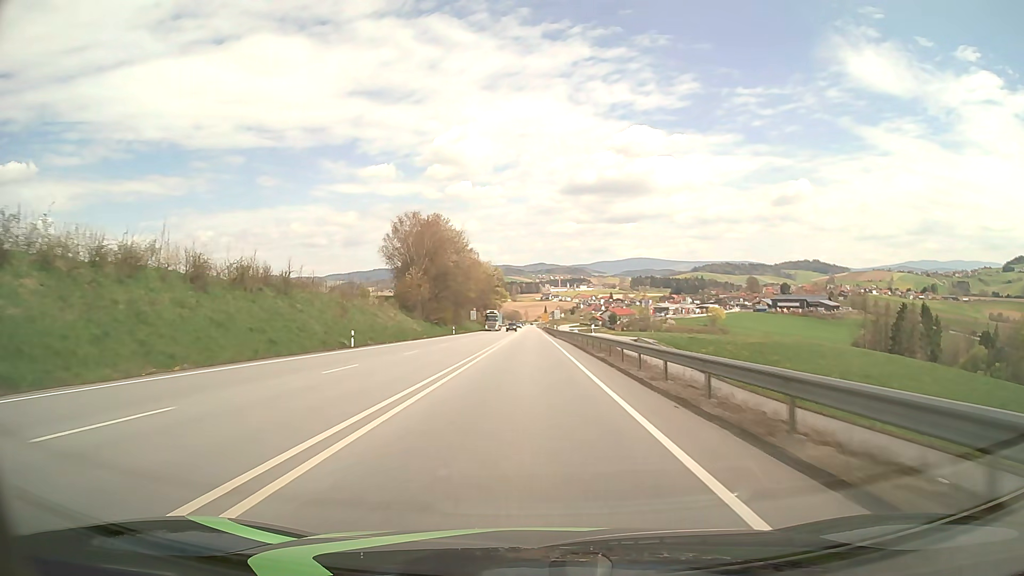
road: primary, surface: asphalt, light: Day
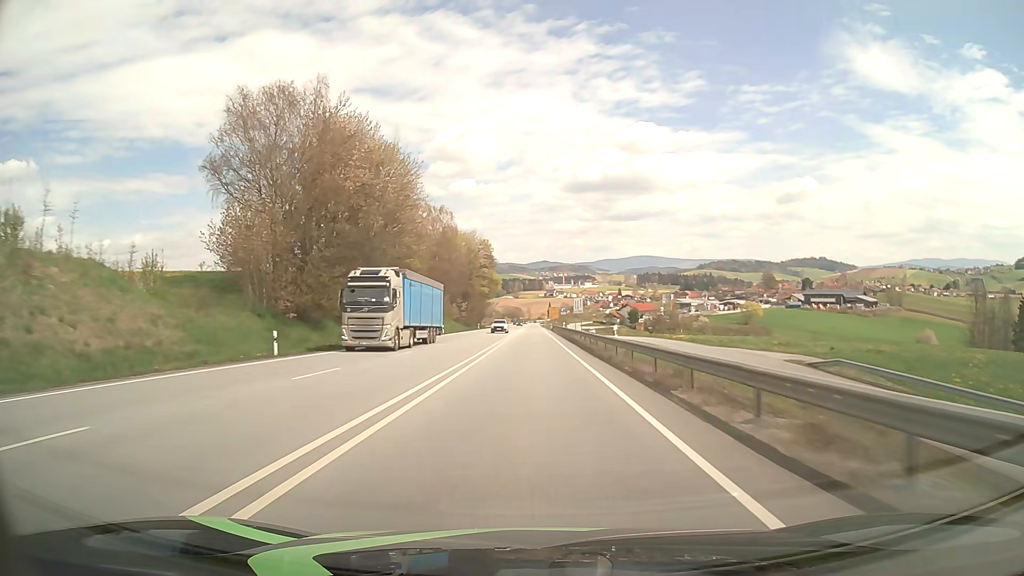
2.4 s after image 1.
(-0.2, +63.2) m; 0°
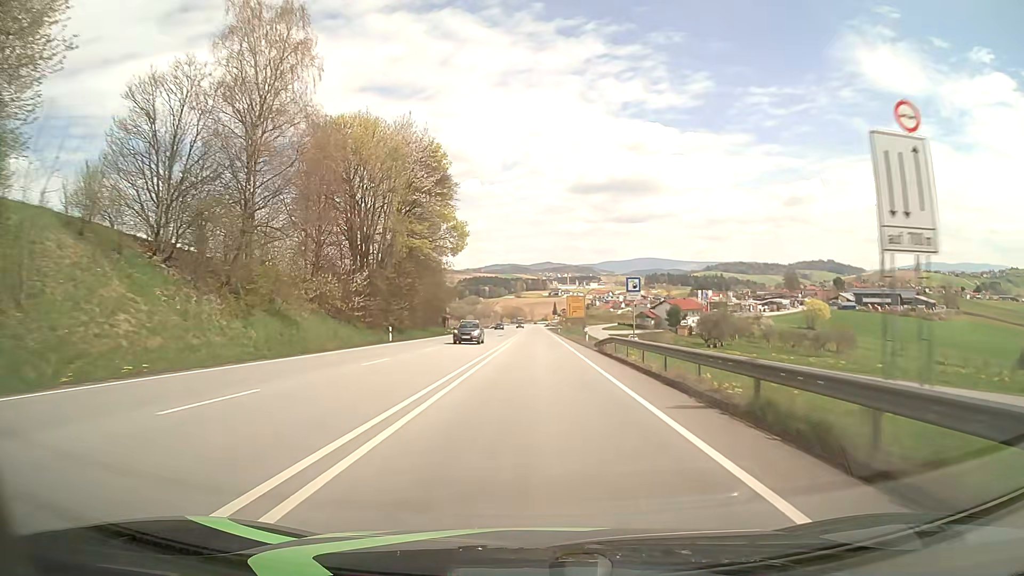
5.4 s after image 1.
(-0.2, +78.9) m; 0°
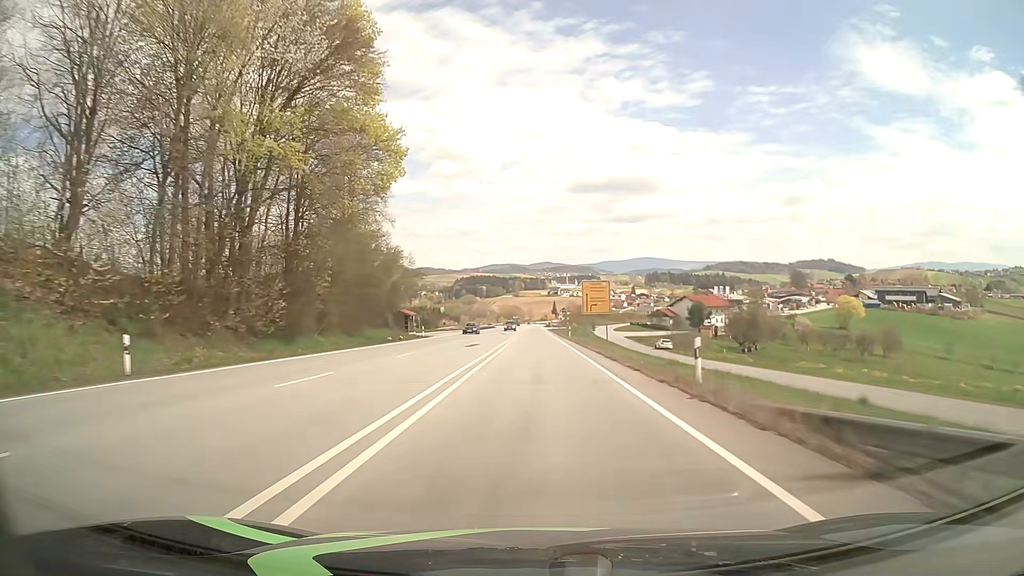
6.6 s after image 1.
(0.0, +31.6) m; 0°
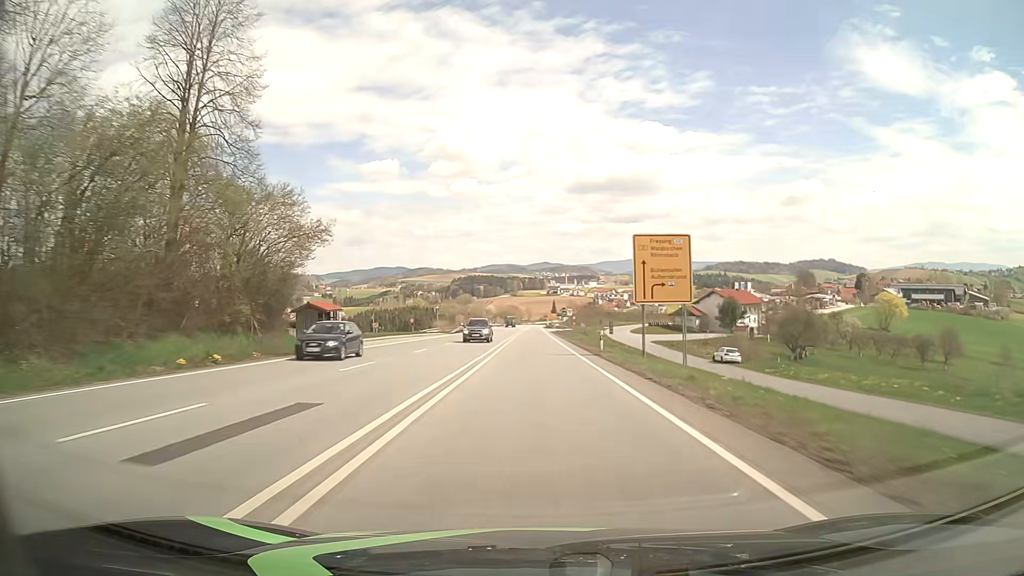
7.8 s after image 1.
(+0.1, +31.6) m; 0°
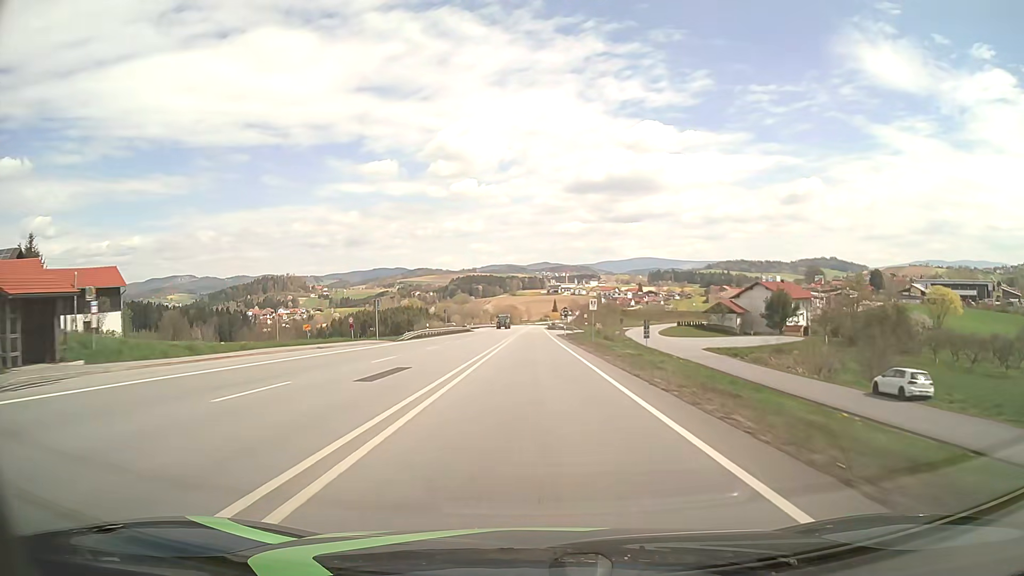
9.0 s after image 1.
(0.0, +31.6) m; 0°
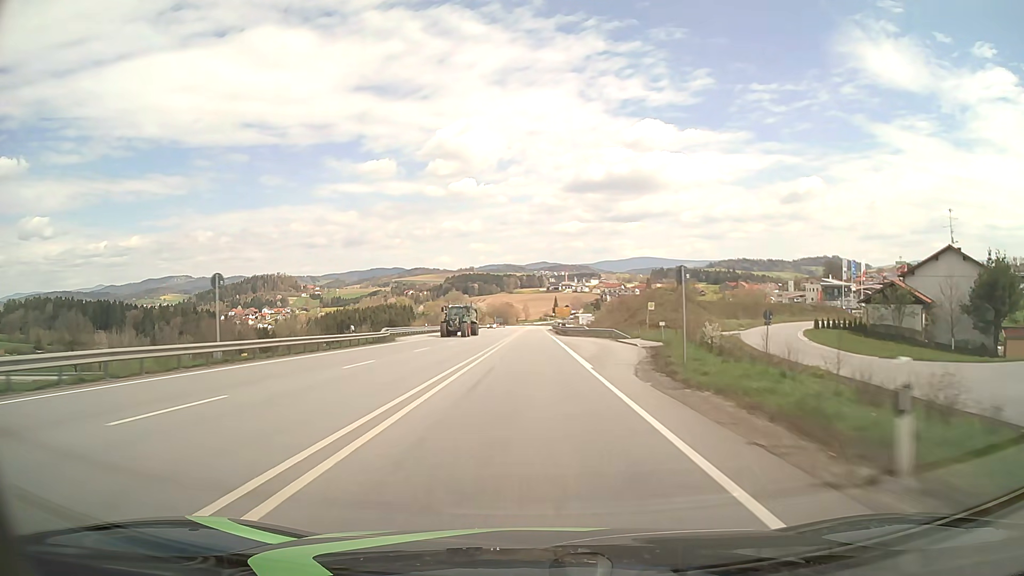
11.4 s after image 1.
(+0.1, +63.2) m; 0°
